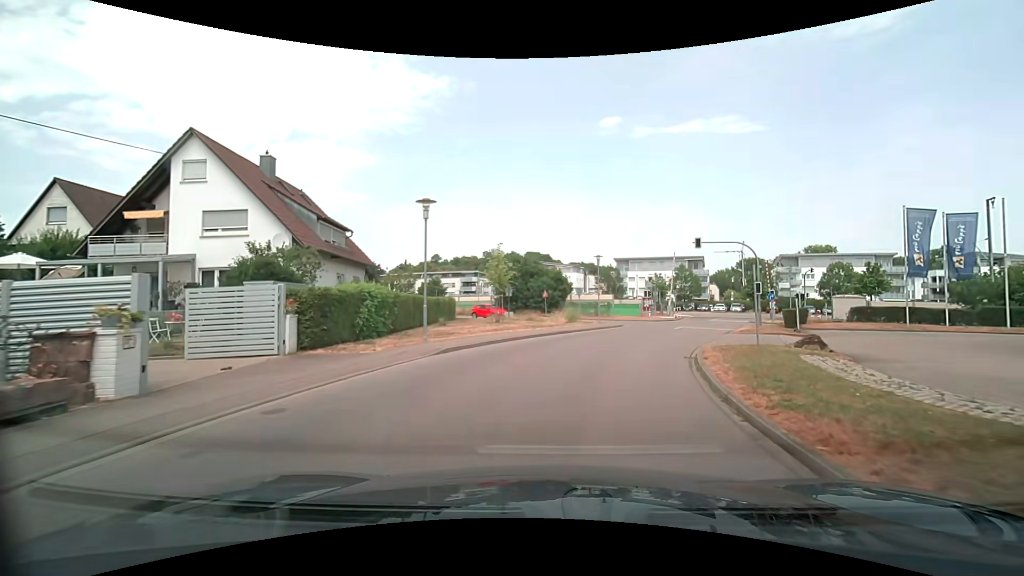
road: unclassified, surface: asphalt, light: Day
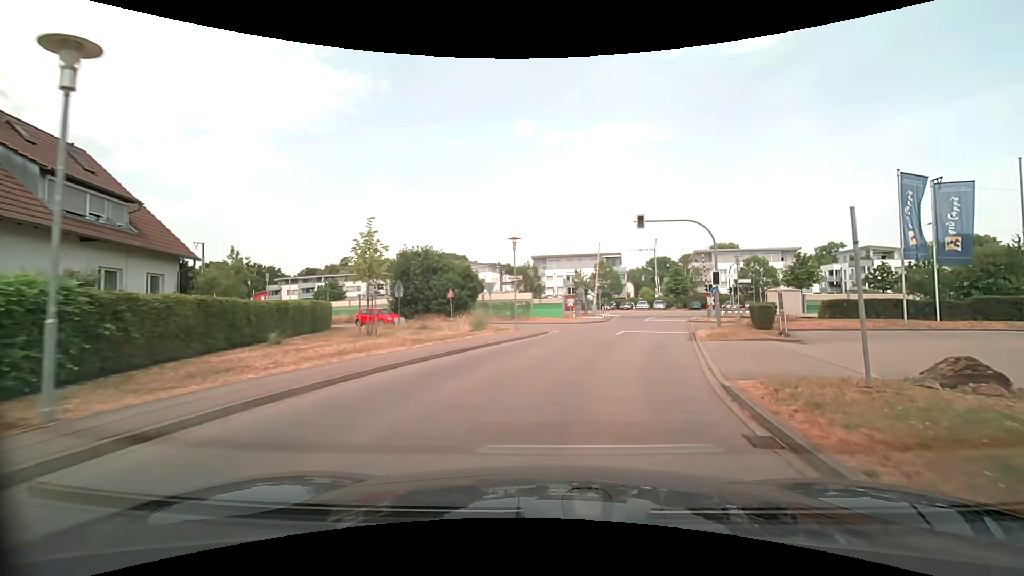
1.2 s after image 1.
(+0.8, +9.5) m; +9°
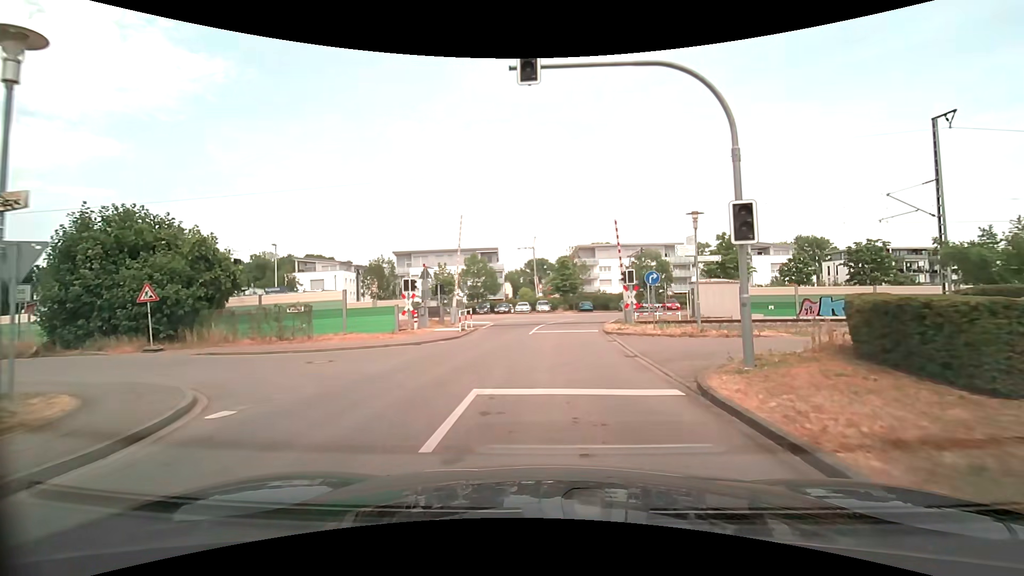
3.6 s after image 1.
(+3.1, +18.5) m; +15°
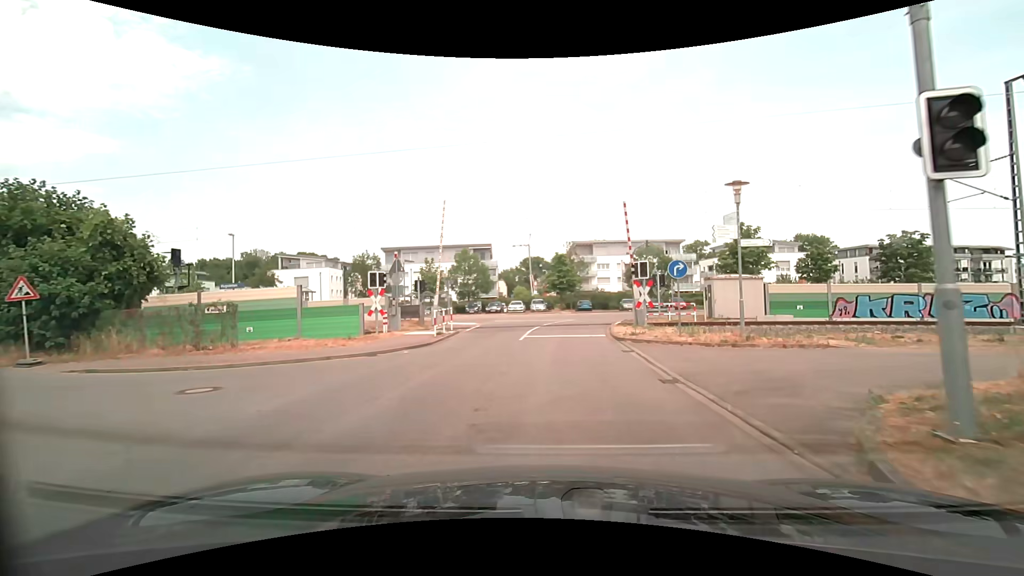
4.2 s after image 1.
(0.0, +4.6) m; 0°
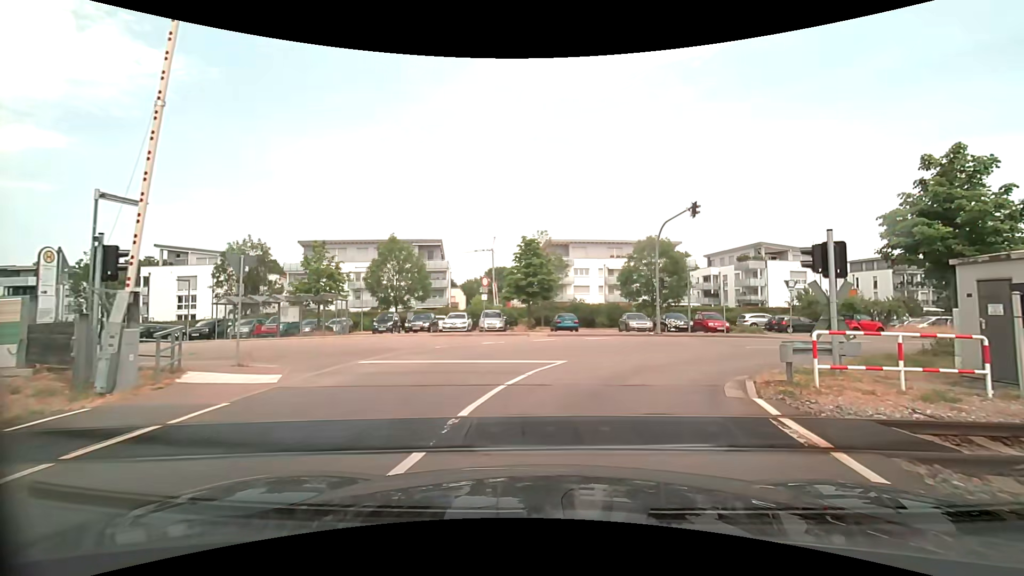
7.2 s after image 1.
(+0.4, +21.3) m; +2°
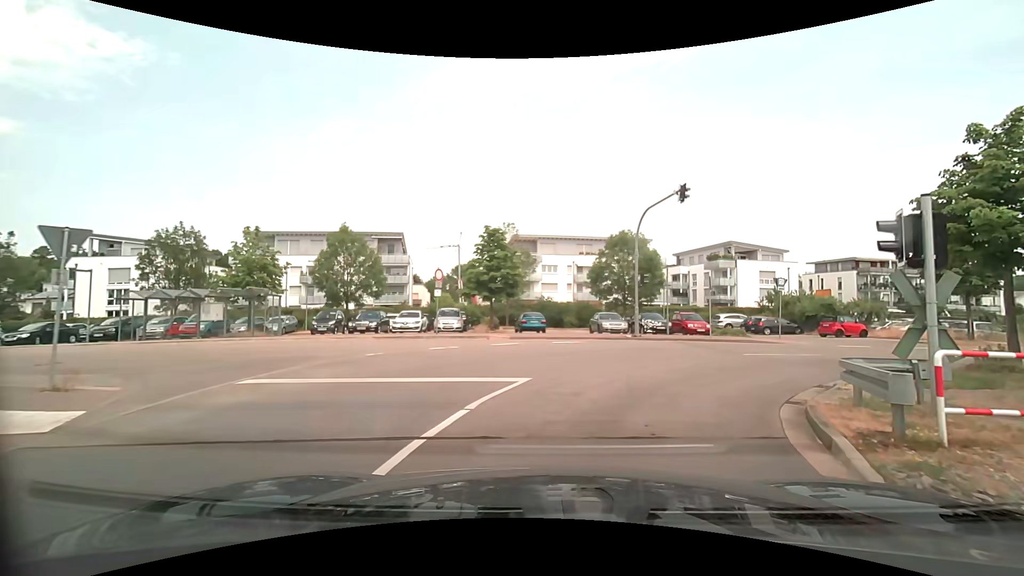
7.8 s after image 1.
(+0.1, +3.8) m; +4°
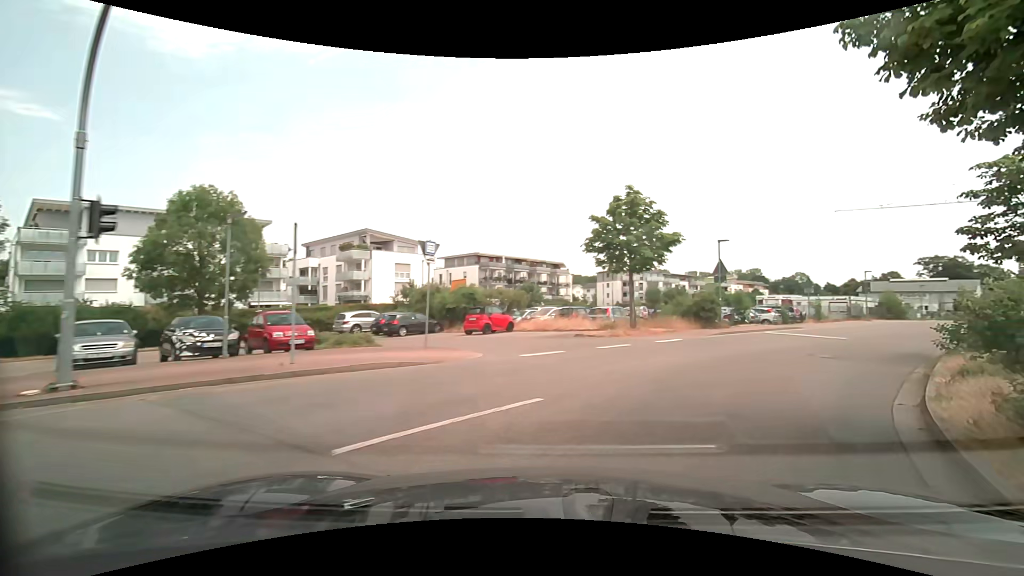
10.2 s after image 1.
(+3.9, +14.0) m; +37°
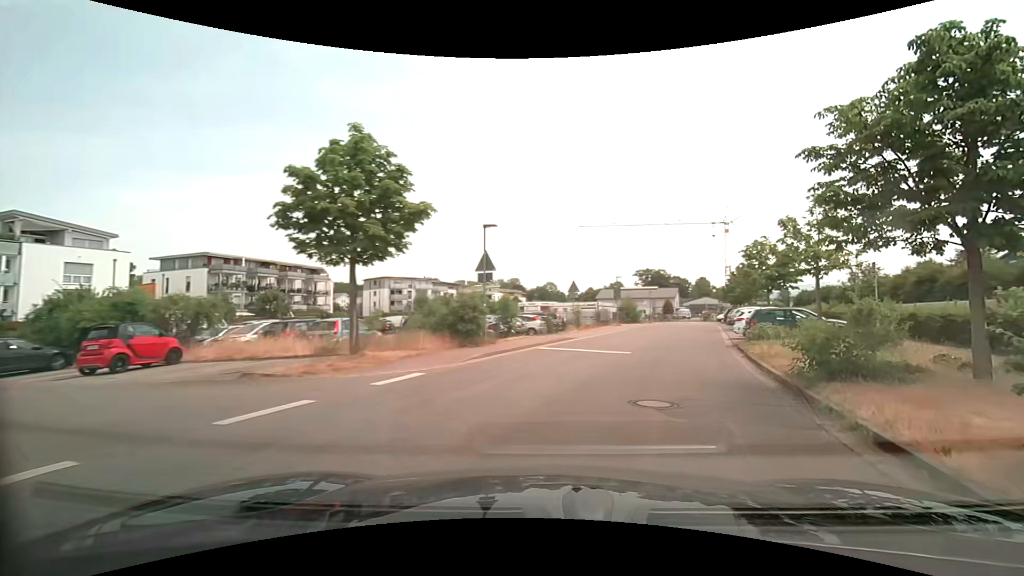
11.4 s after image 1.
(+1.7, +7.9) m; +24°
(+2, +10) (+5, +19) (+9, +28) (+13, +38) (+17, +47) (+20, +56) (+24, +66) (+28, +75) (+32, +84) (+34, +94) m
